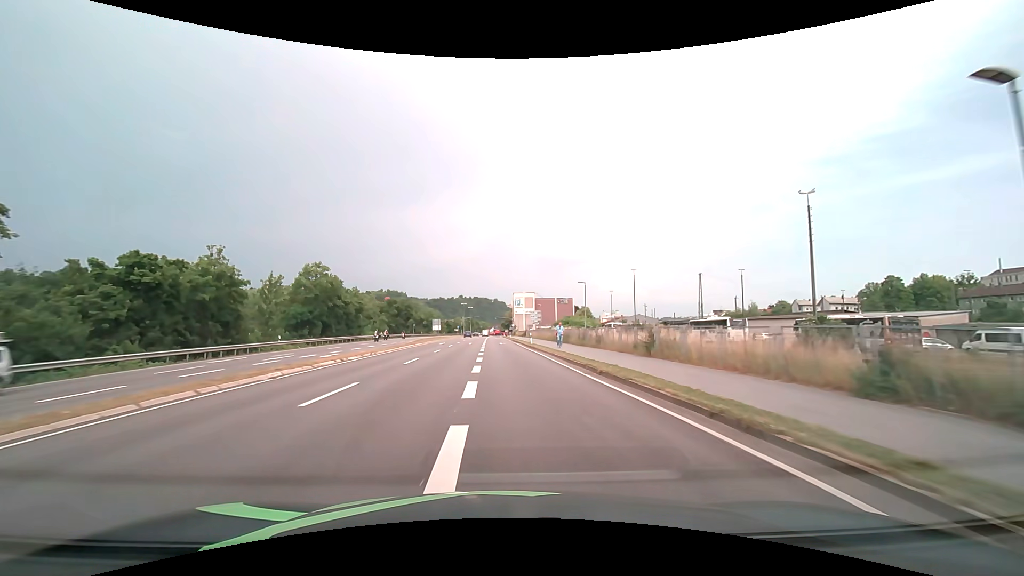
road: primary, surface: asphalt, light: Day
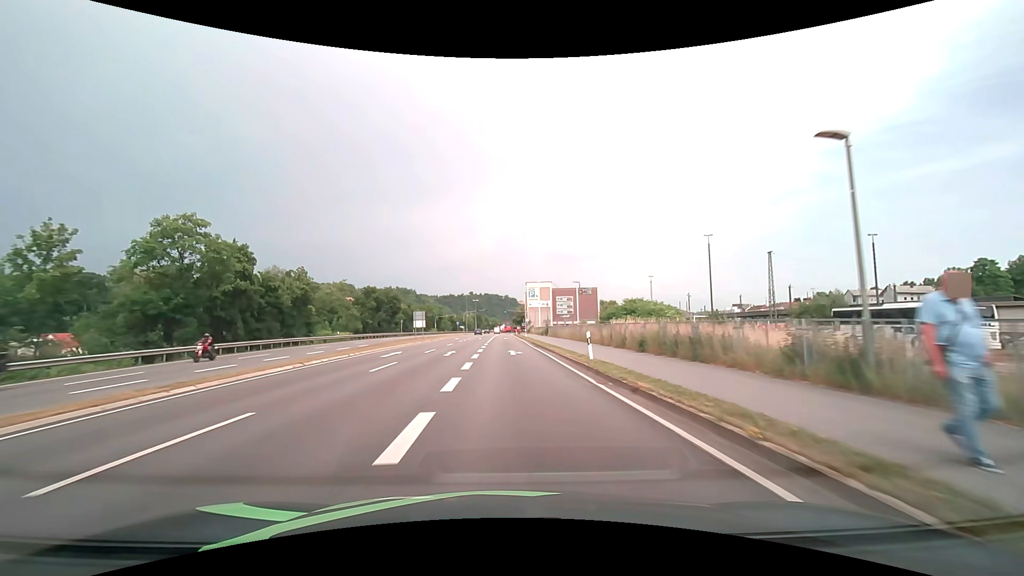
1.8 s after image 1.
(-0.3, +28.8) m; -1°
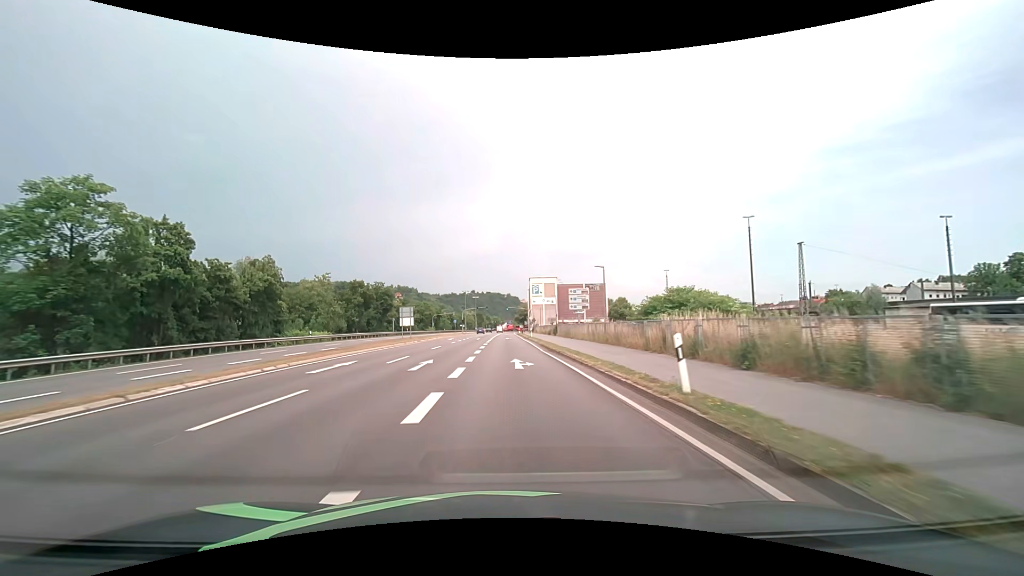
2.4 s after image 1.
(0.0, +9.5) m; 0°
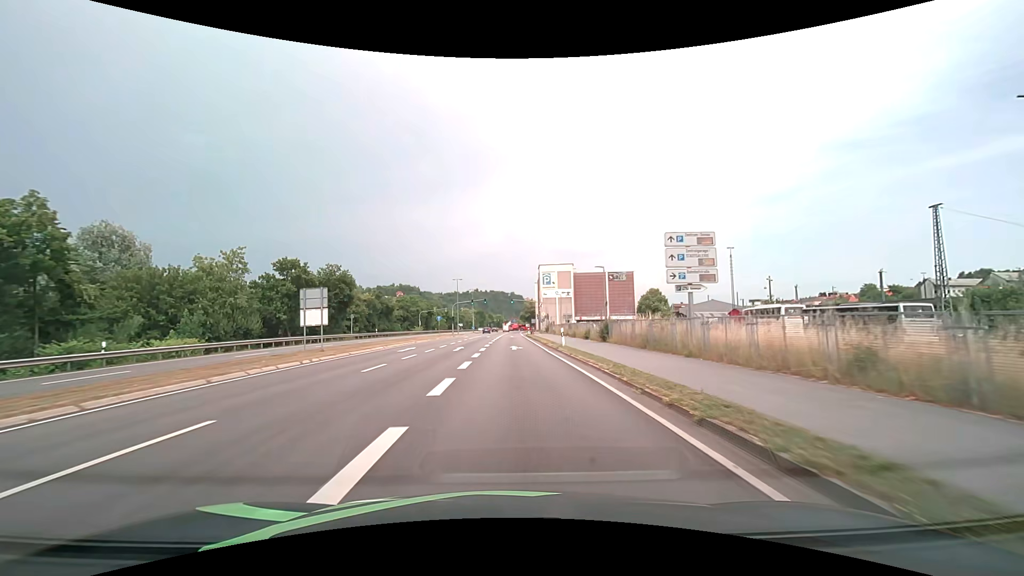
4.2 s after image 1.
(-0.1, +27.4) m; 0°
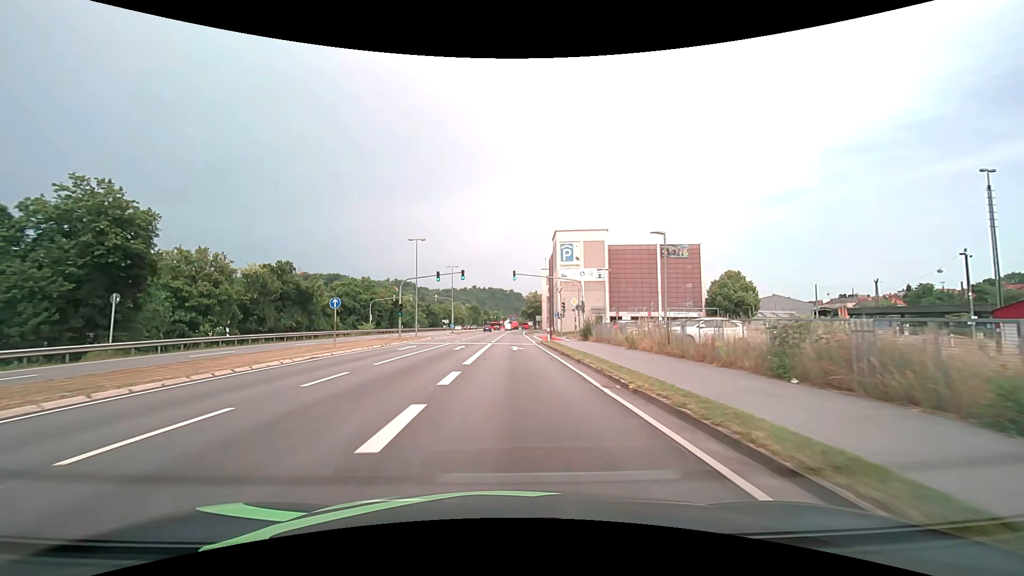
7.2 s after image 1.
(0.0, +39.7) m; 0°
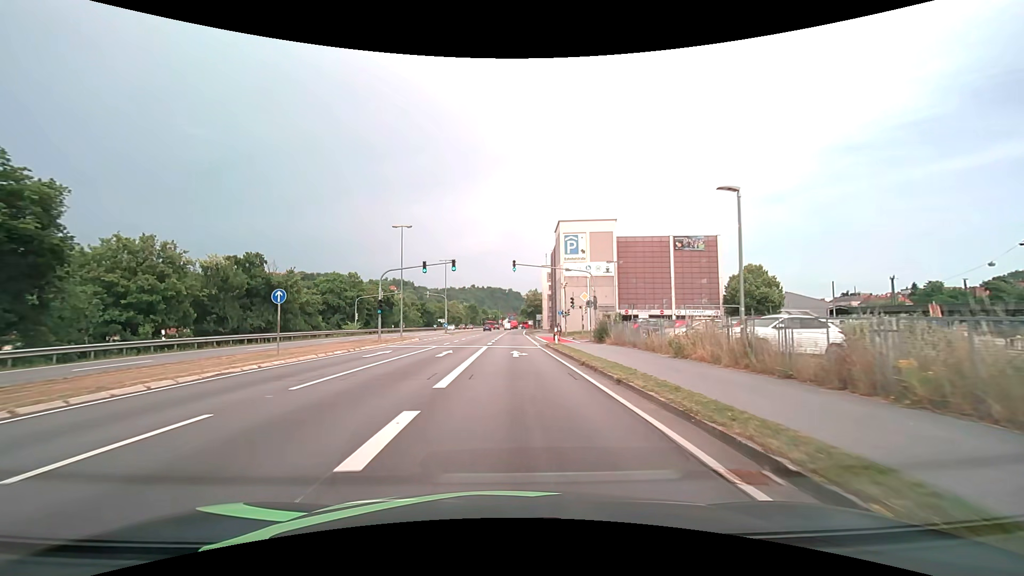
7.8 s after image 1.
(0.0, +6.5) m; 0°
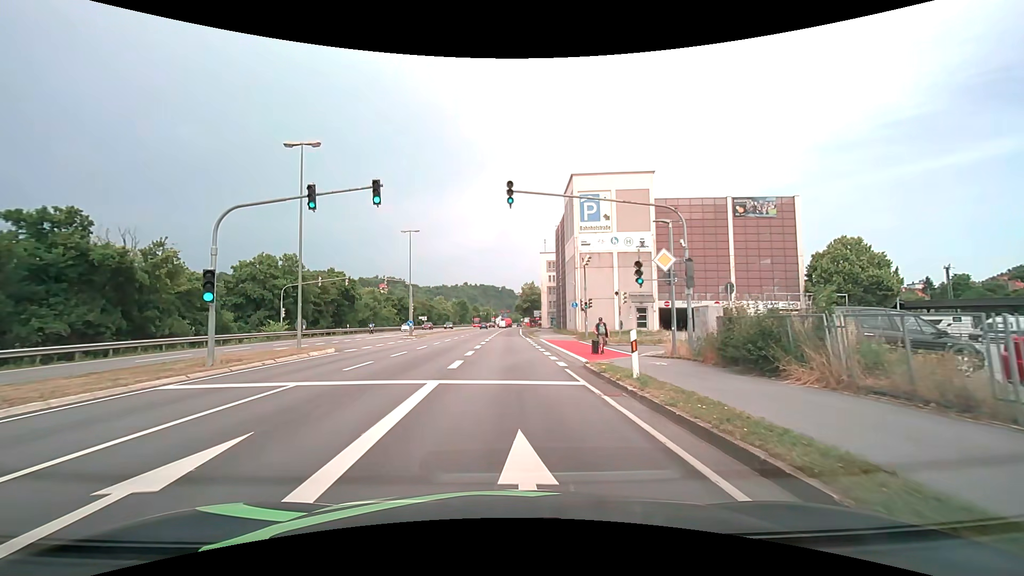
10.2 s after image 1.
(+0.2, +19.8) m; +1°
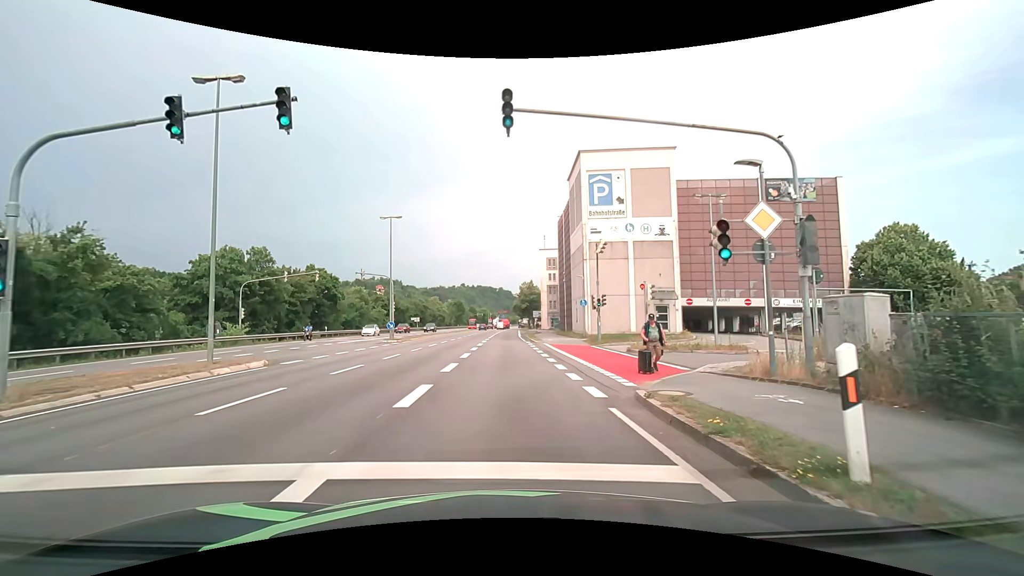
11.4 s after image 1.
(0.0, +6.6) m; 0°
